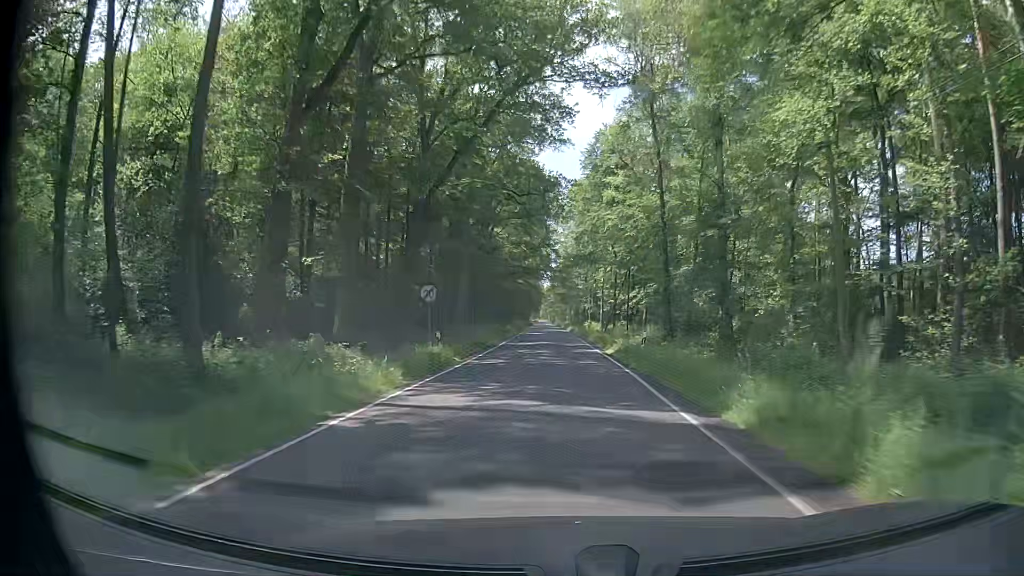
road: secondary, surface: asphalt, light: Day
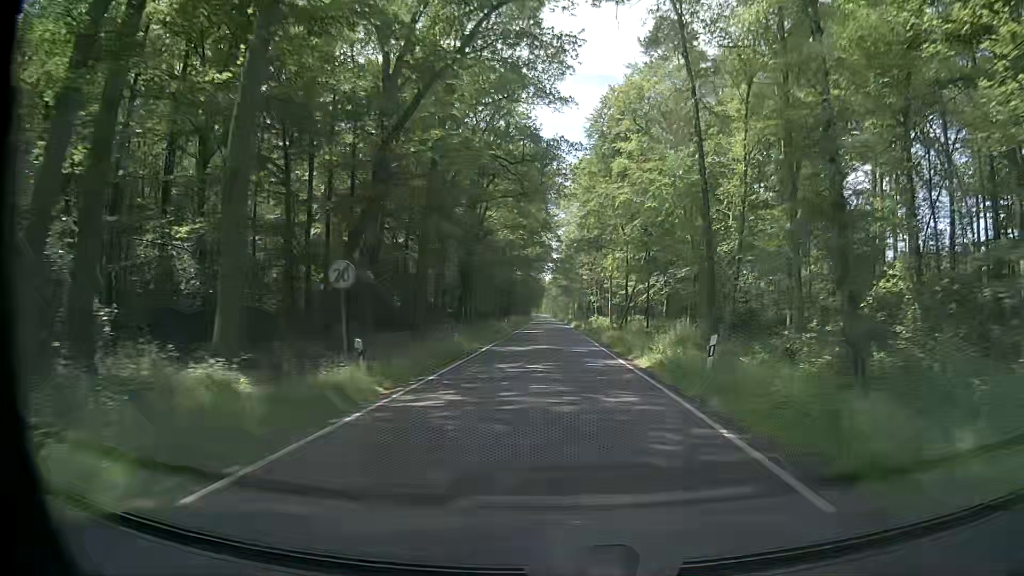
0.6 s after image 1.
(0.0, +10.4) m; 0°
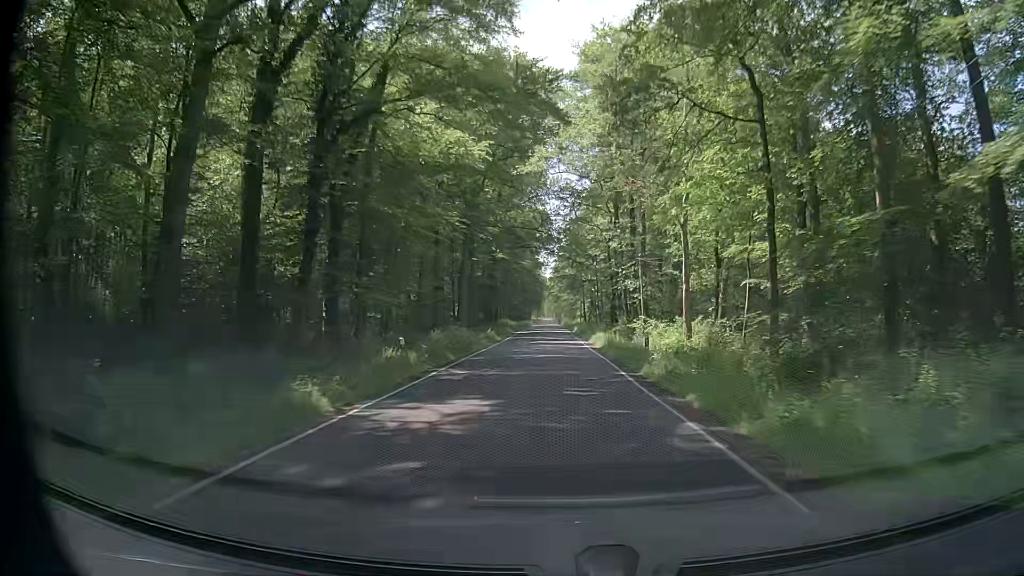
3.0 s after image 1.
(-0.3, +43.5) m; -1°
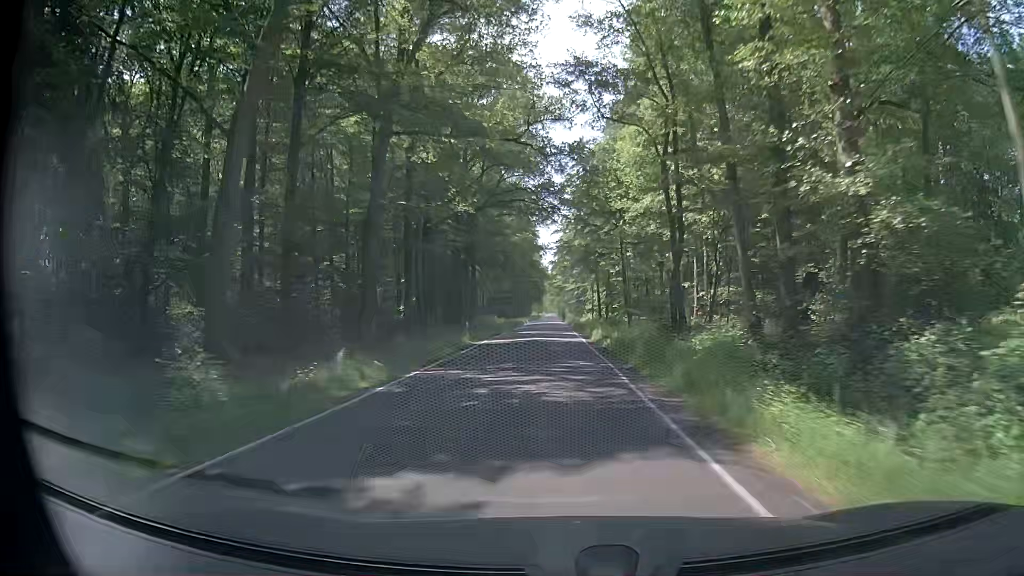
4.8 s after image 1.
(+0.1, +33.6) m; 0°
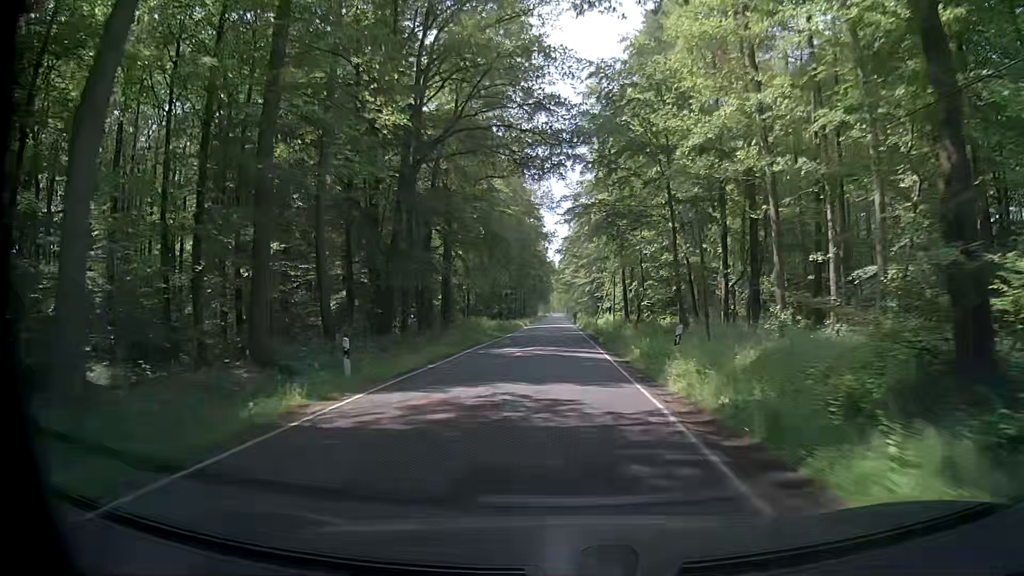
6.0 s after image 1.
(+0.1, +22.7) m; -1°
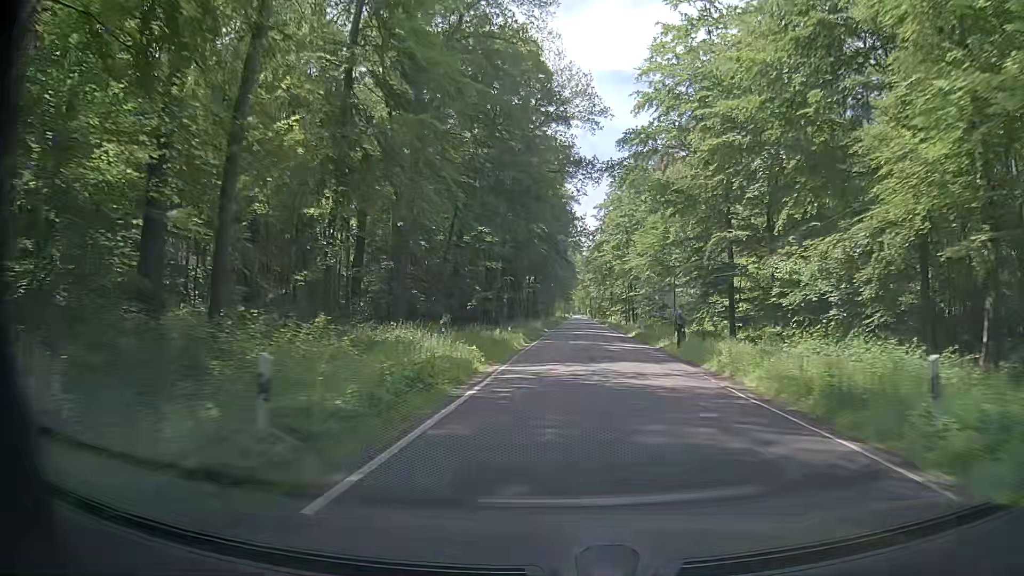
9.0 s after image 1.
(-1.7, +57.5) m; -3°
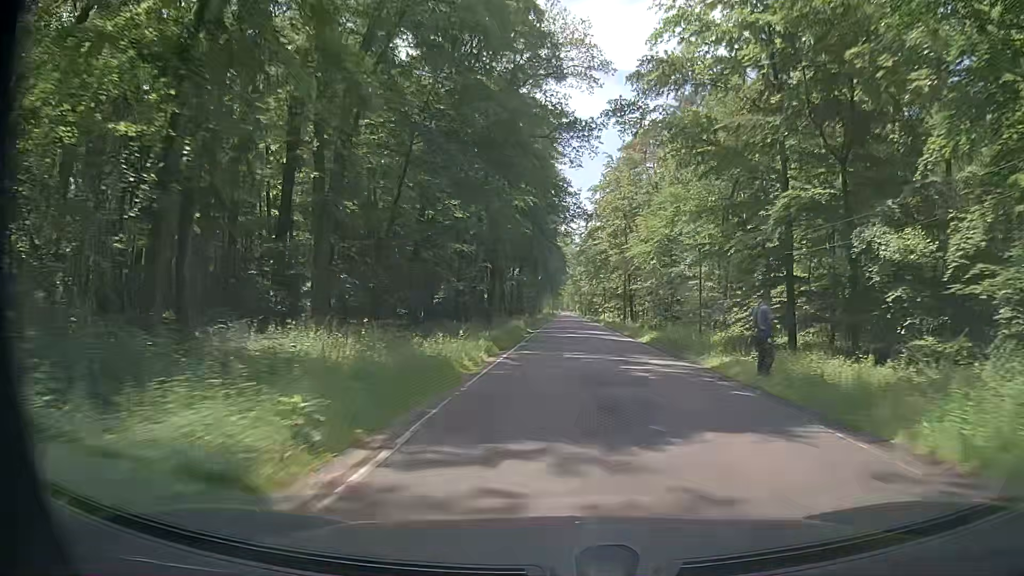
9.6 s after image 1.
(+0.3, +11.6) m; +2°
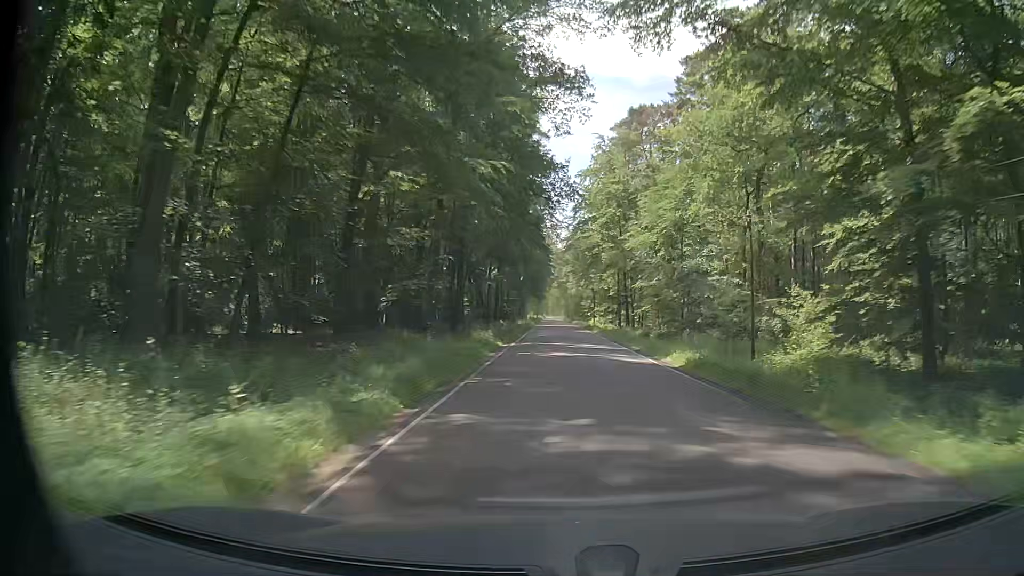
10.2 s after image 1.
(+0.2, +11.6) m; +2°
(0, +10) (0, +20) (0, +30) (+1, +40) (+1, +50) (+1, +60) (+1, +70) (+1, +80) (+1, +90) (0, +100) m
